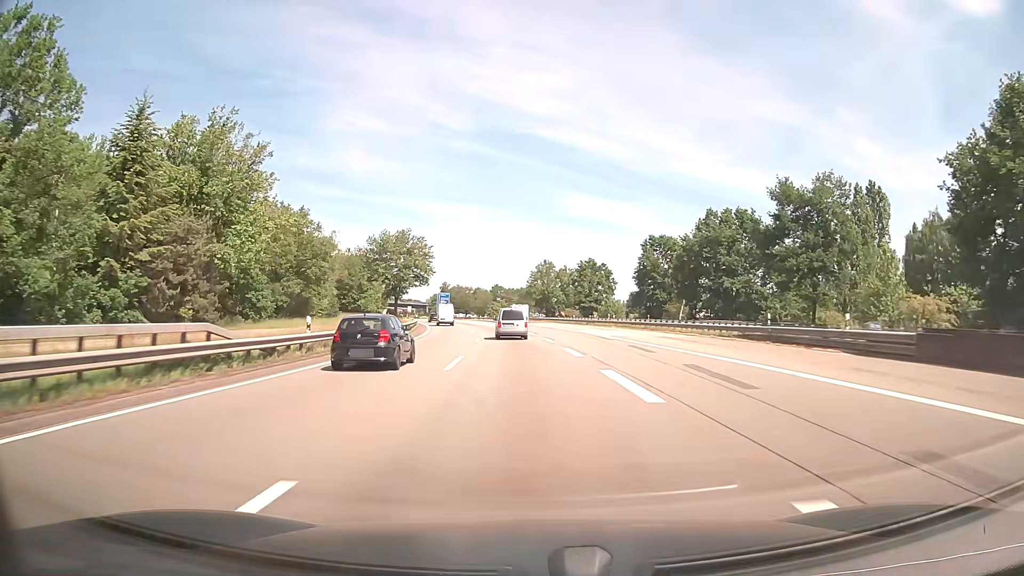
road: motorway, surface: asphalt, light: Day
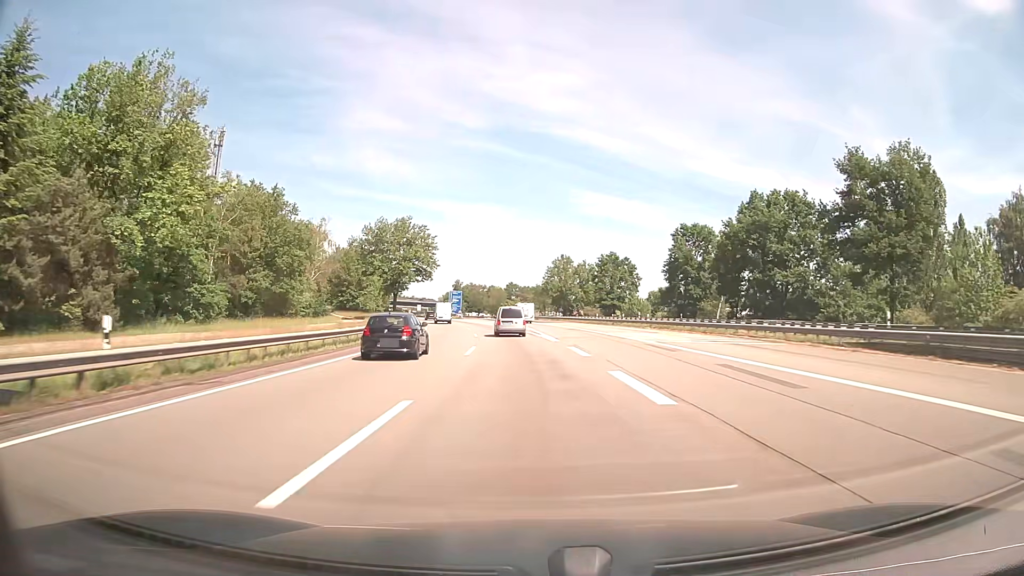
(-0.2, +12.6) m; -2°
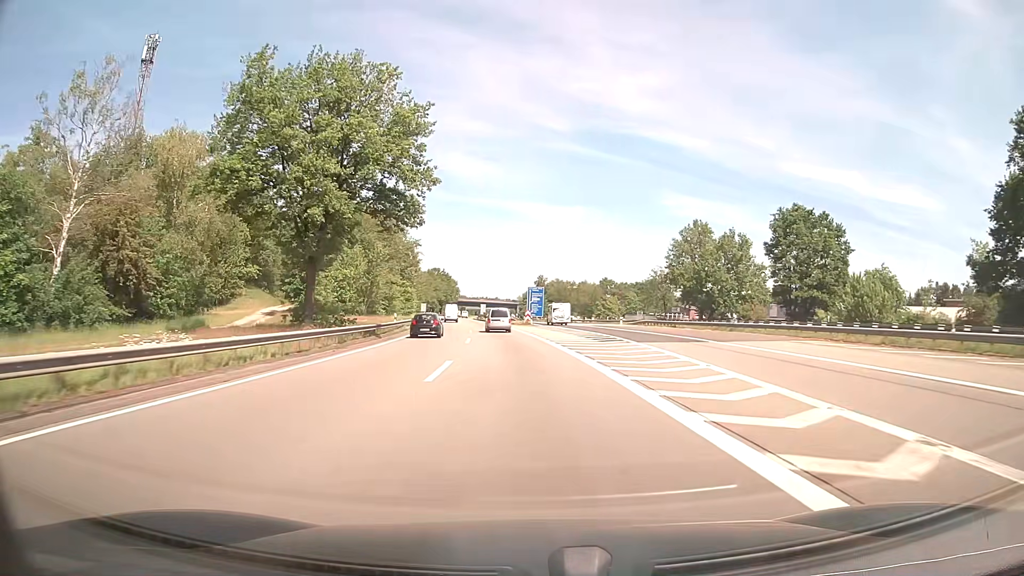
(-4.0, +62.7) m; -8°
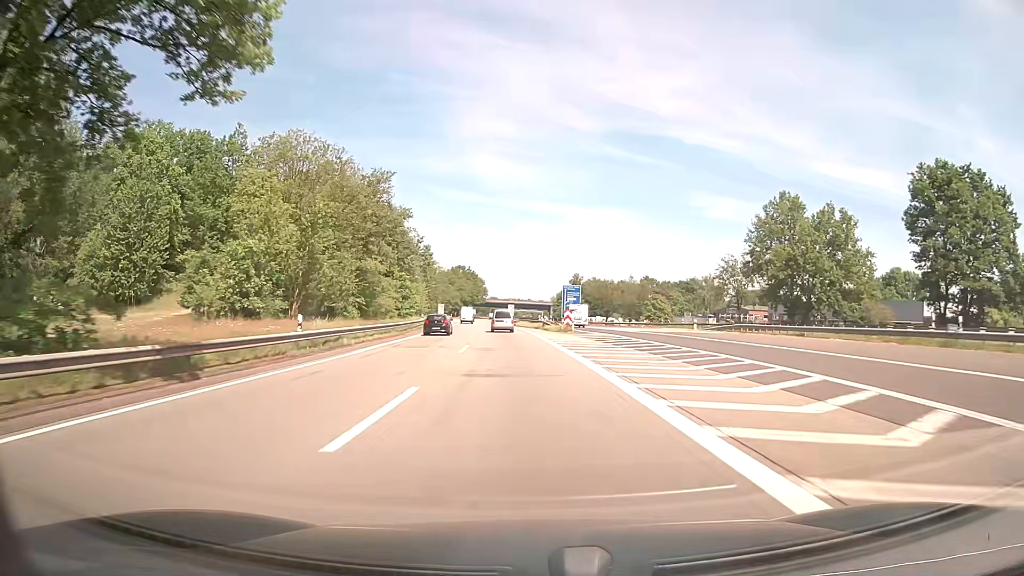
(-0.6, +25.1) m; -3°
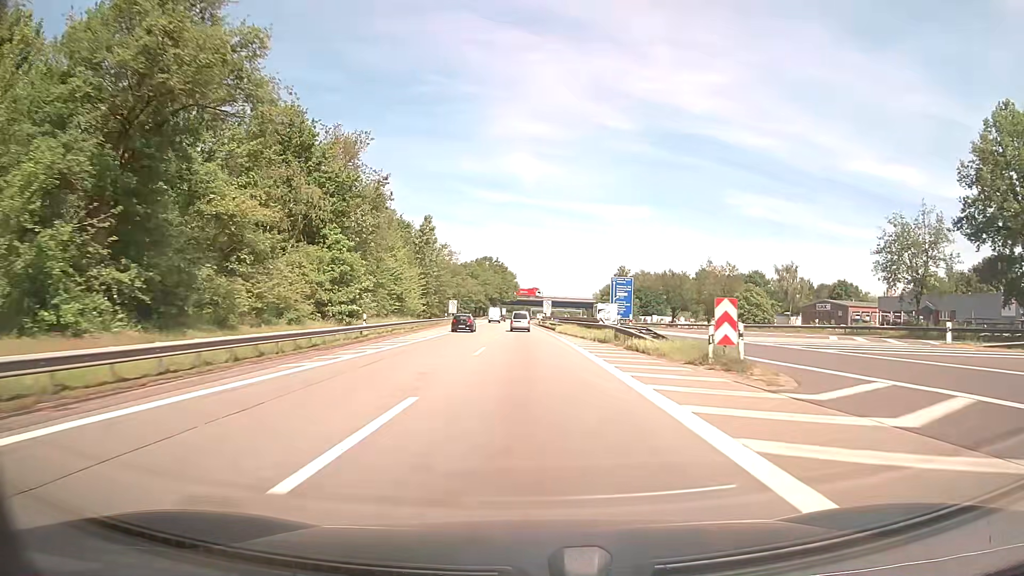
(-1.1, +37.7) m; -3°
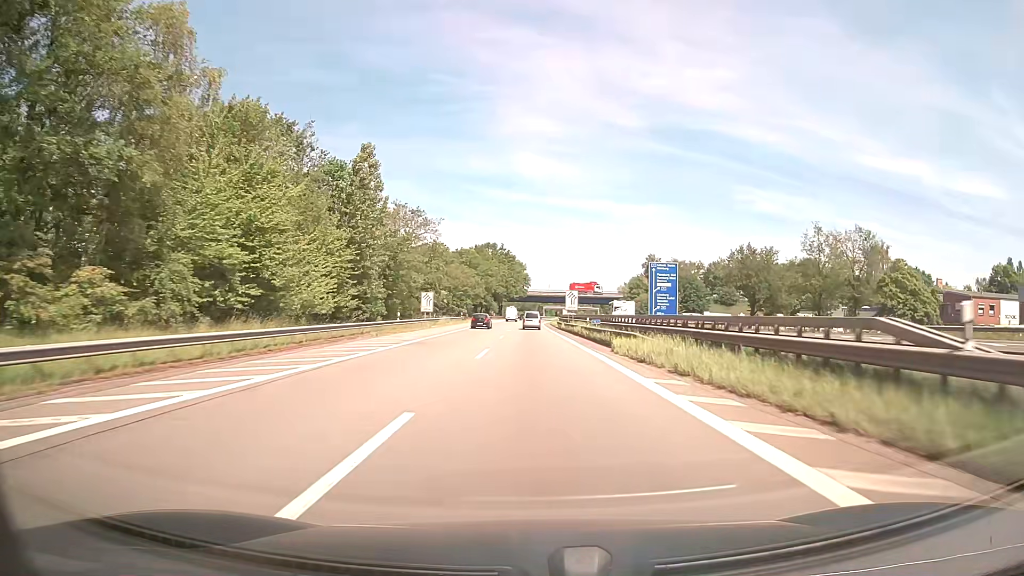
(-0.5, +37.7) m; -1°
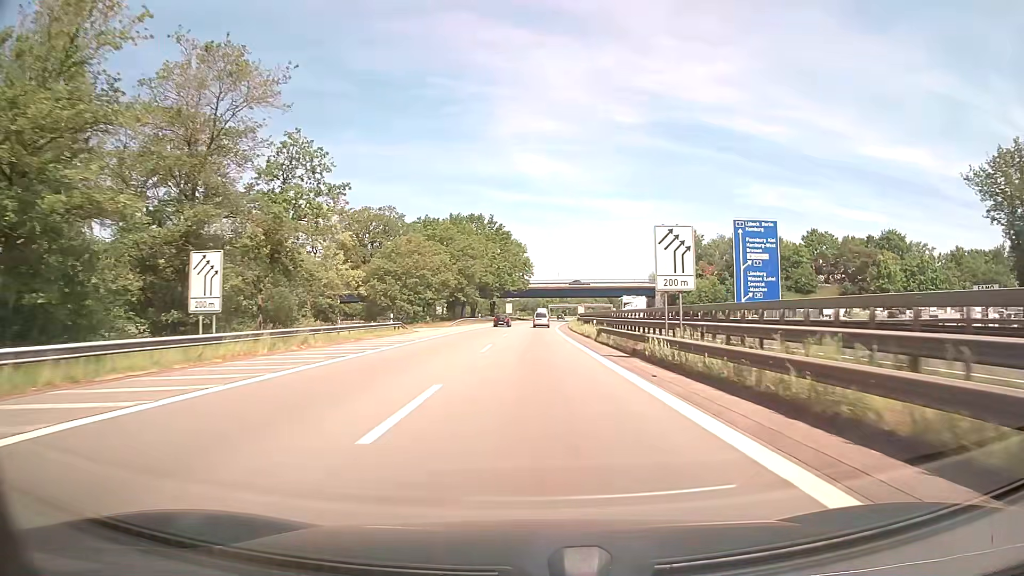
(-0.3, +50.2) m; 0°
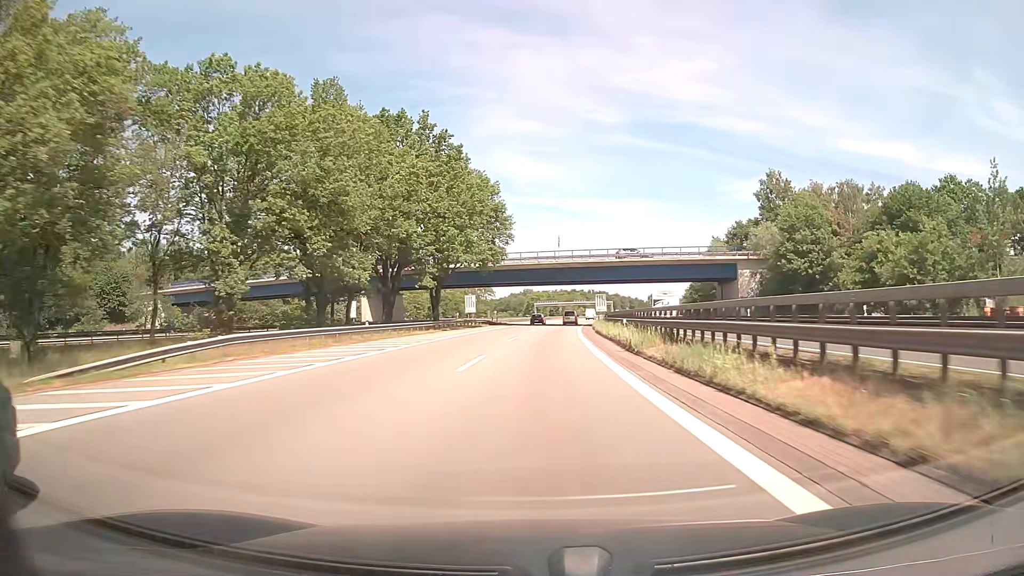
(+0.3, +62.6) m; +1°
(0, +10) (0, +20) (+1, +30) (+1, +40) (+2, +50) (+2, +60) (+3, +70) (+4, +80) (+5, +90) (+6, +100) m
